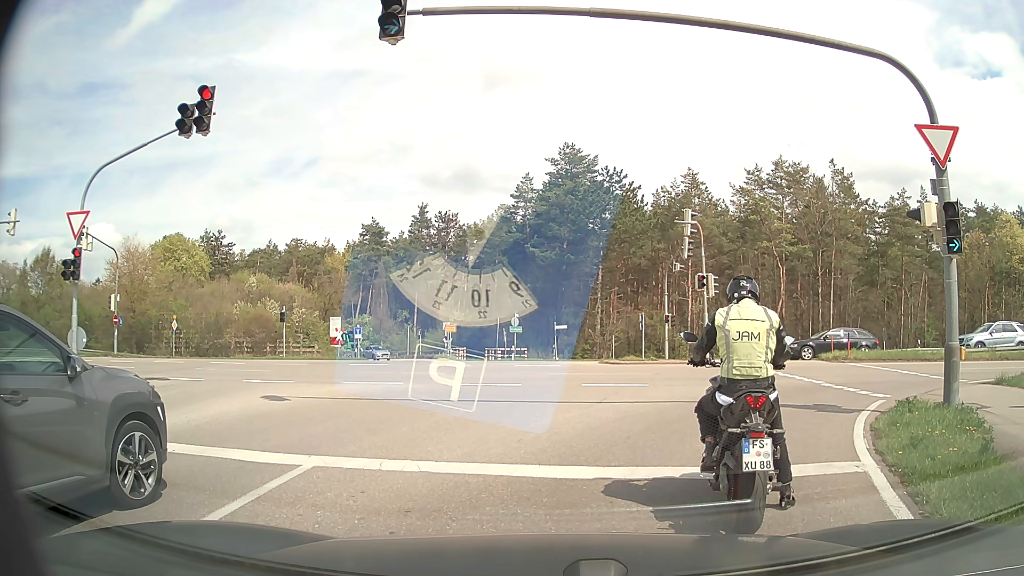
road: secondary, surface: asphalt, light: Day
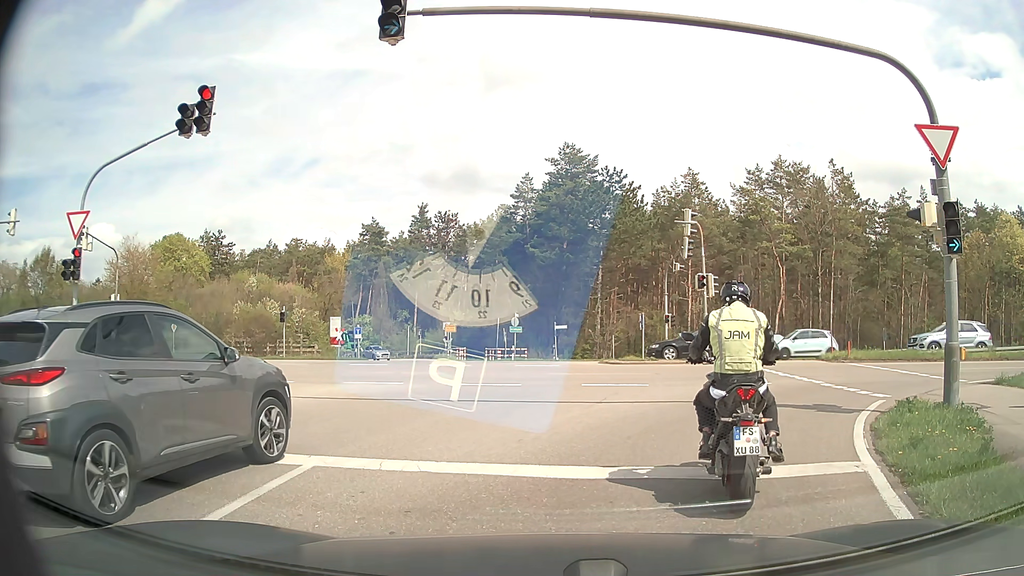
(0.0, 0.0) m; 0°
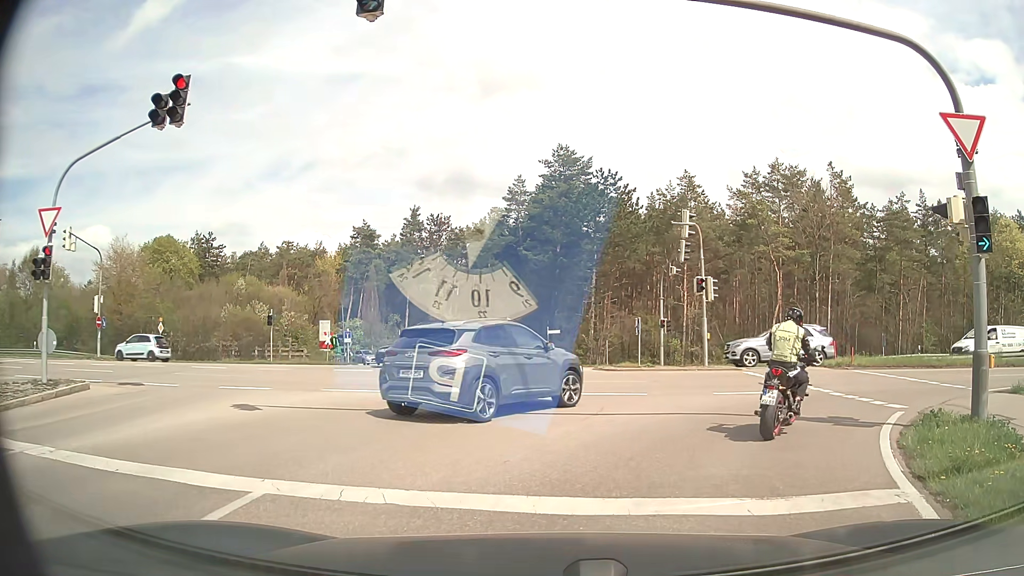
(0.0, +1.1) m; +1°
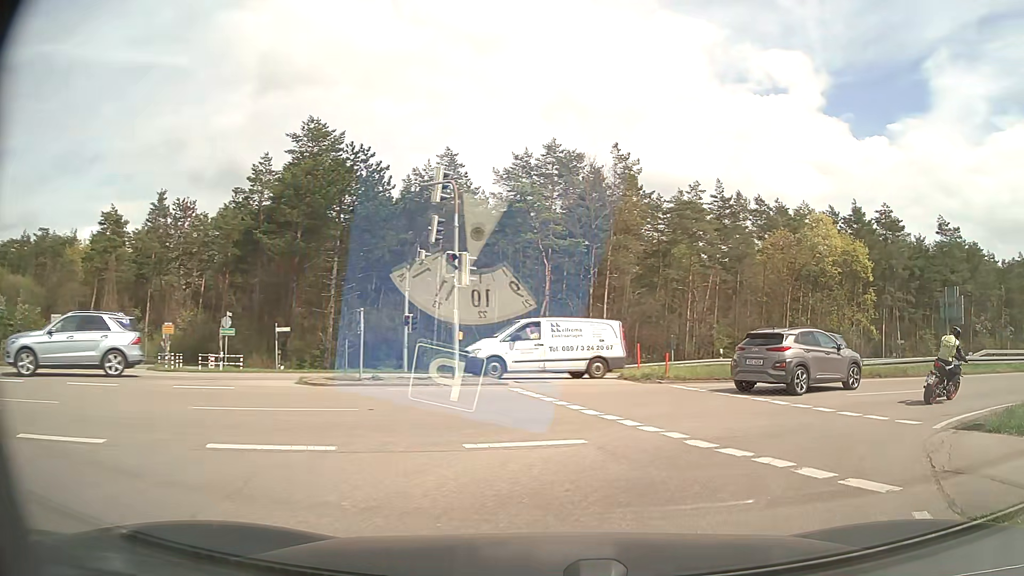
(+1.4, +7.7) m; +22°
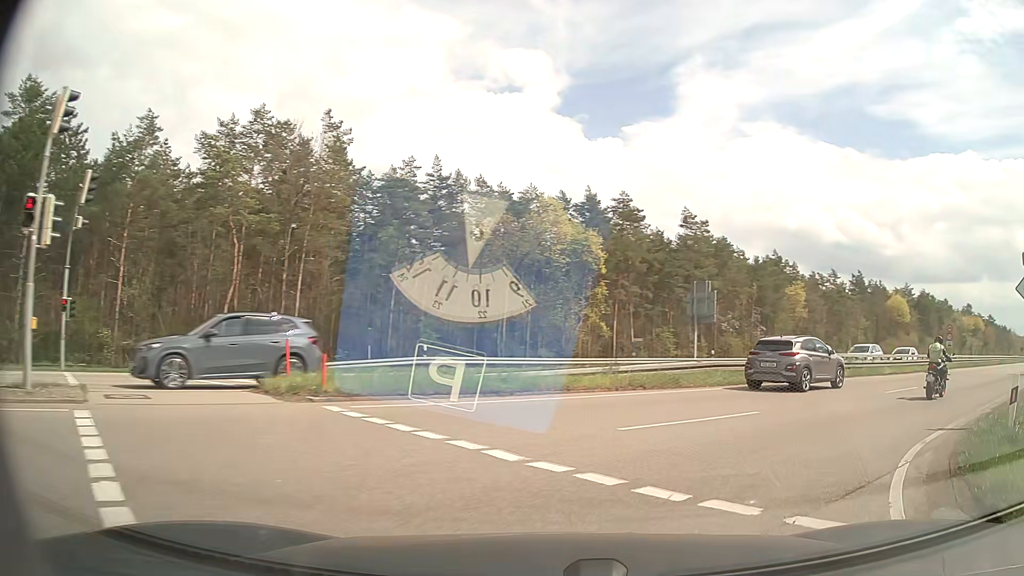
(+1.4, +6.8) m; +24°
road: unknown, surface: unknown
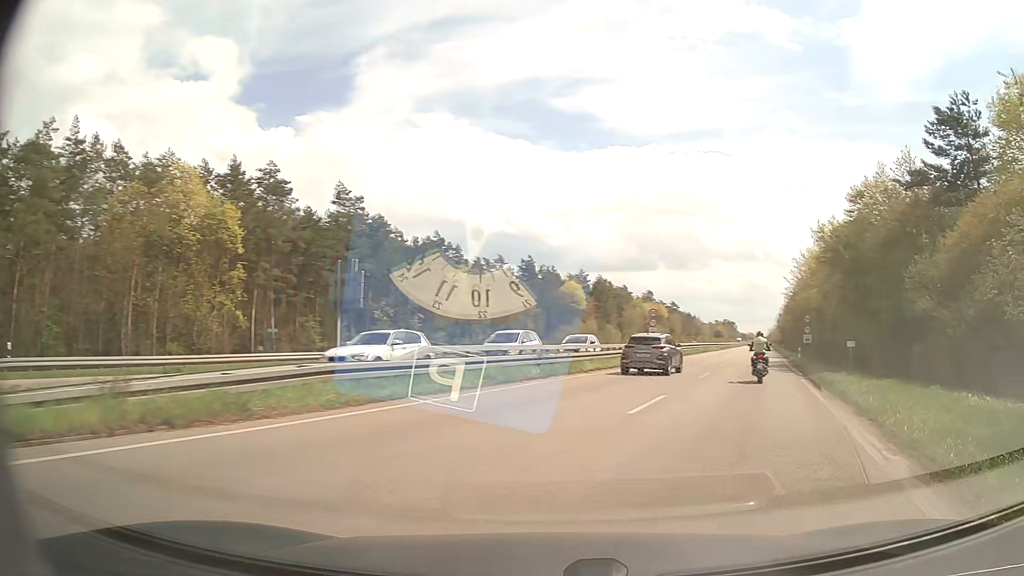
(+2.2, +8.8) m; +28°
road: primary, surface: asphalt
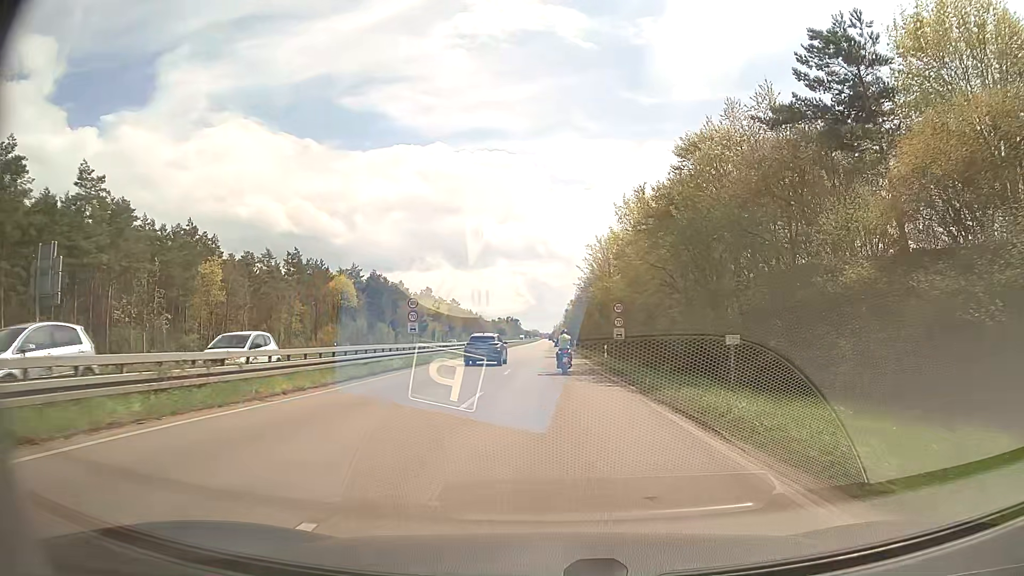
(+2.6, +11.3) m; +19°
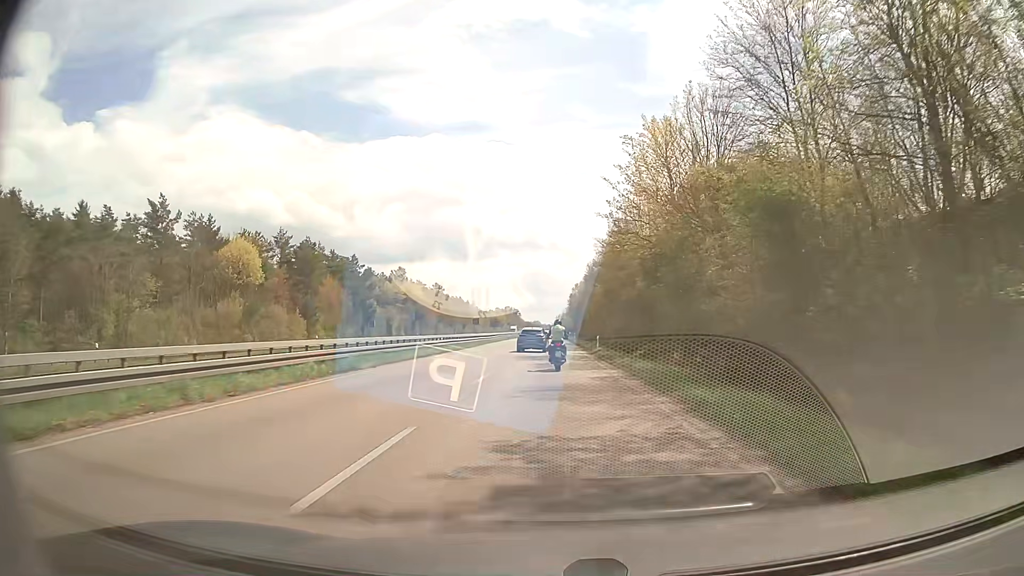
(+0.1, +45.3) m; -1°
(0, +10) (0, +20) (0, +30) (0, +40) (0, +50) (0, +60) (0, +70) (0, +80) (0, +90) (0, +100) m
